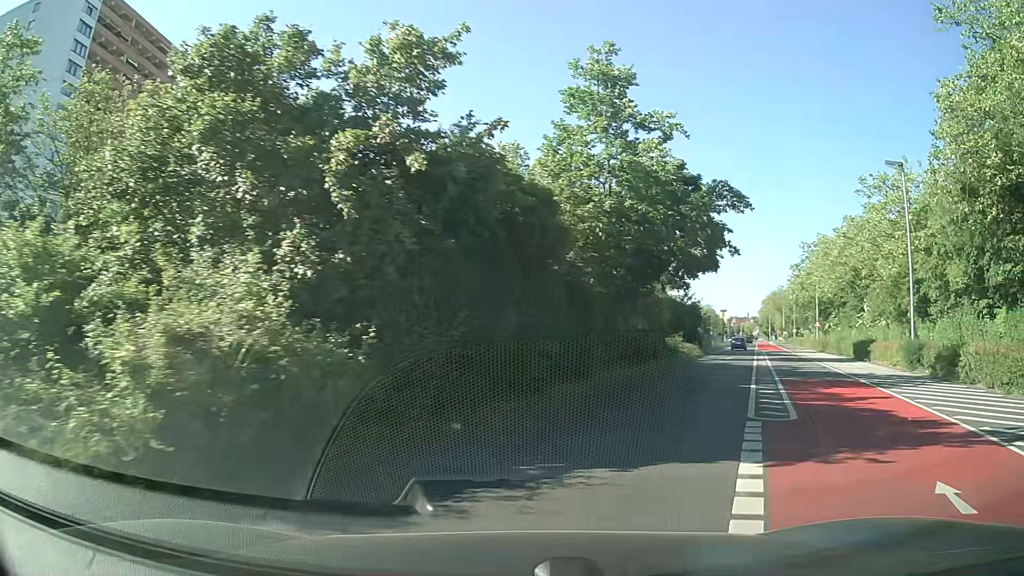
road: secondary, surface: asphalt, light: Day
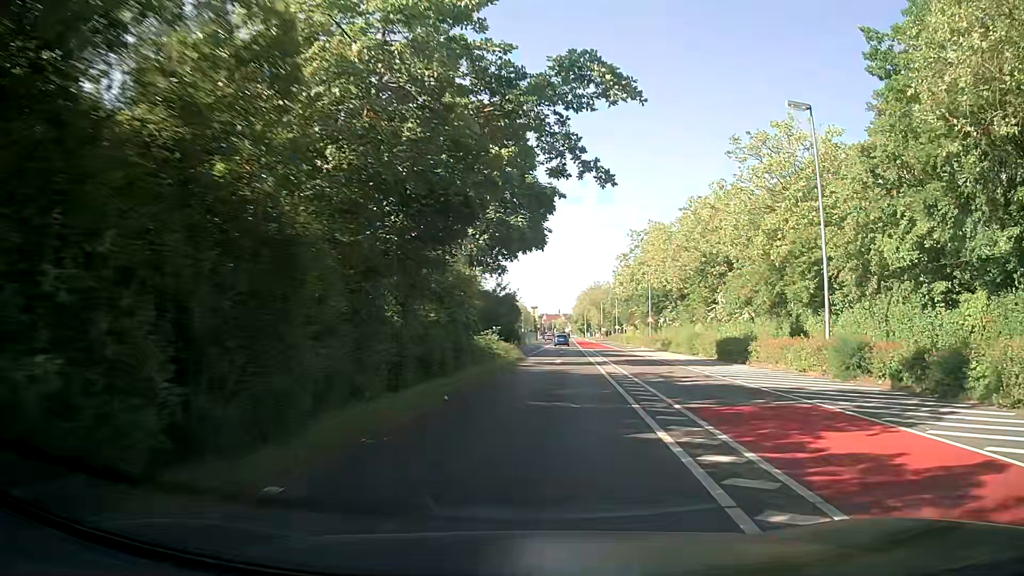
(+1.7, +10.2) m; +17°
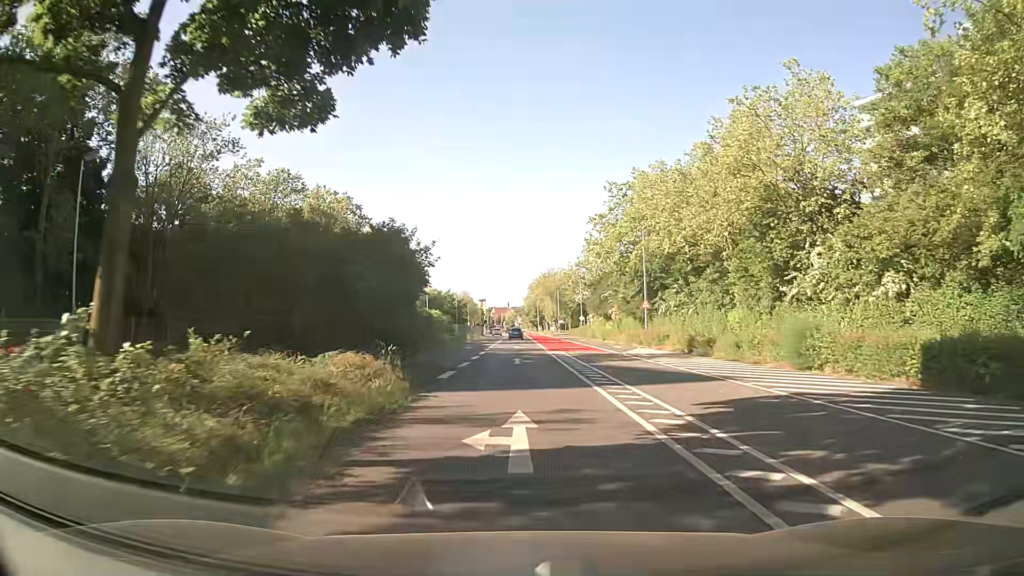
(+1.2, +25.9) m; +4°
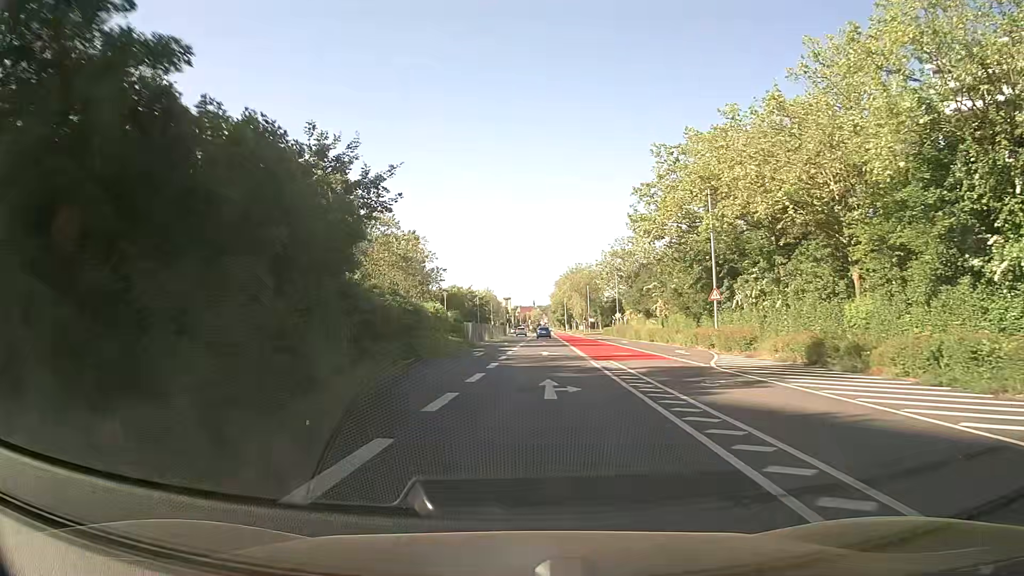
(+0.1, +13.4) m; -2°
(0, +10) (-1, +20) (-2, +30) (-2, +40) (-2, +50) (-1, +60) (-1, +70) (-1, +80) (0, +90) (0, +100) m
